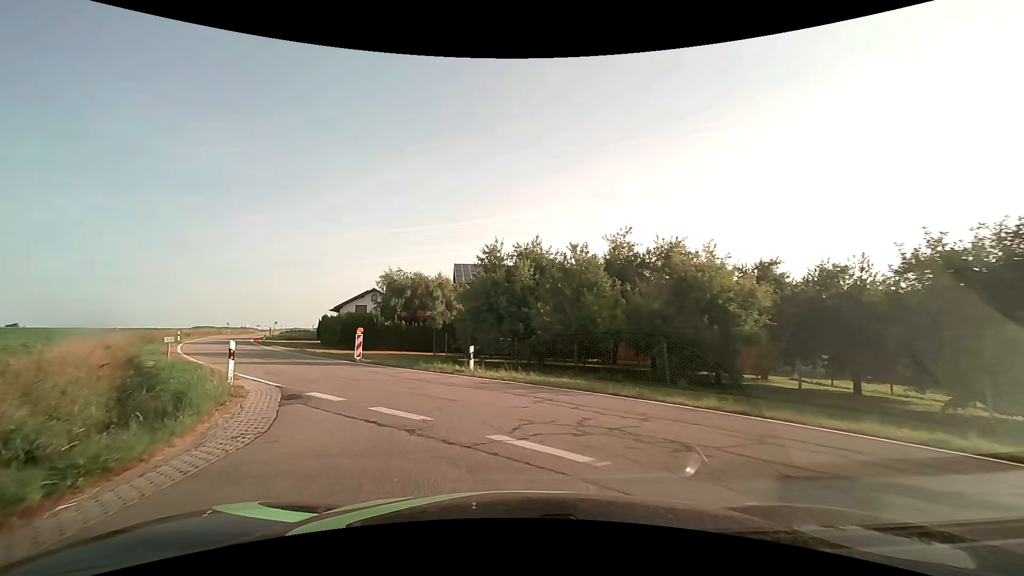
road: tertiary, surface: asphalt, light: Day
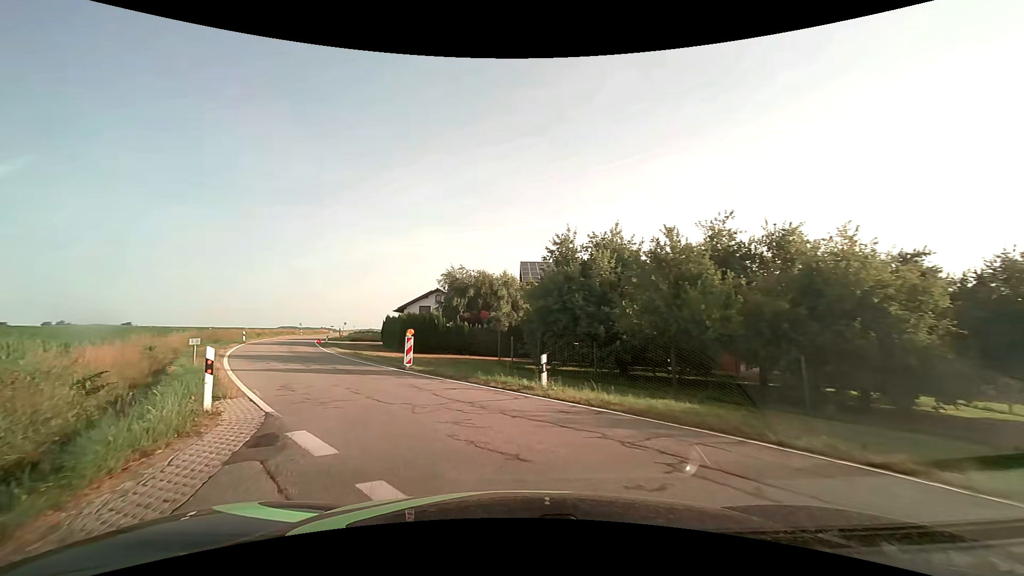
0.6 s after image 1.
(-0.3, +4.2) m; -8°
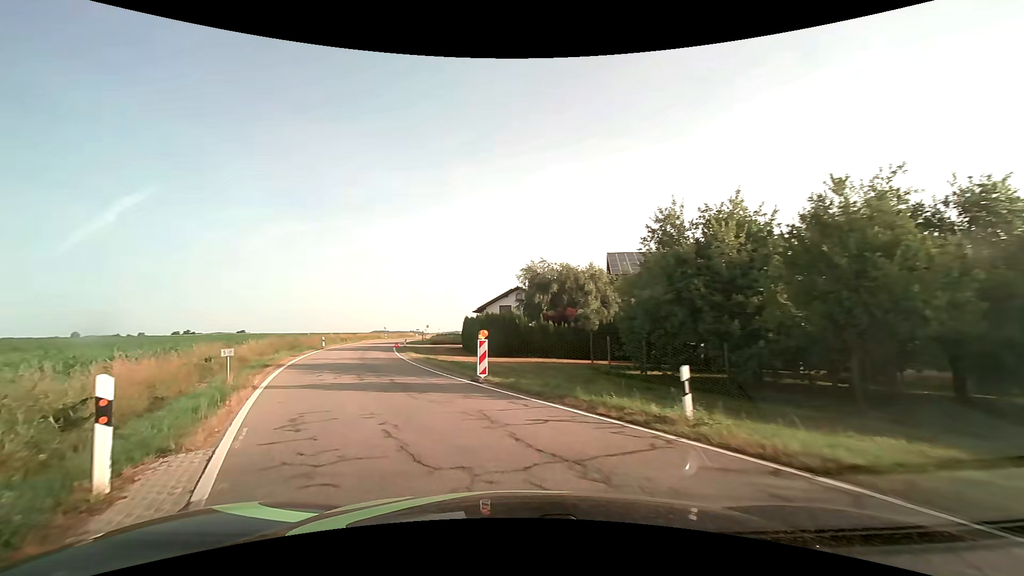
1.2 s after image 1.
(-0.3, +4.6) m; -7°
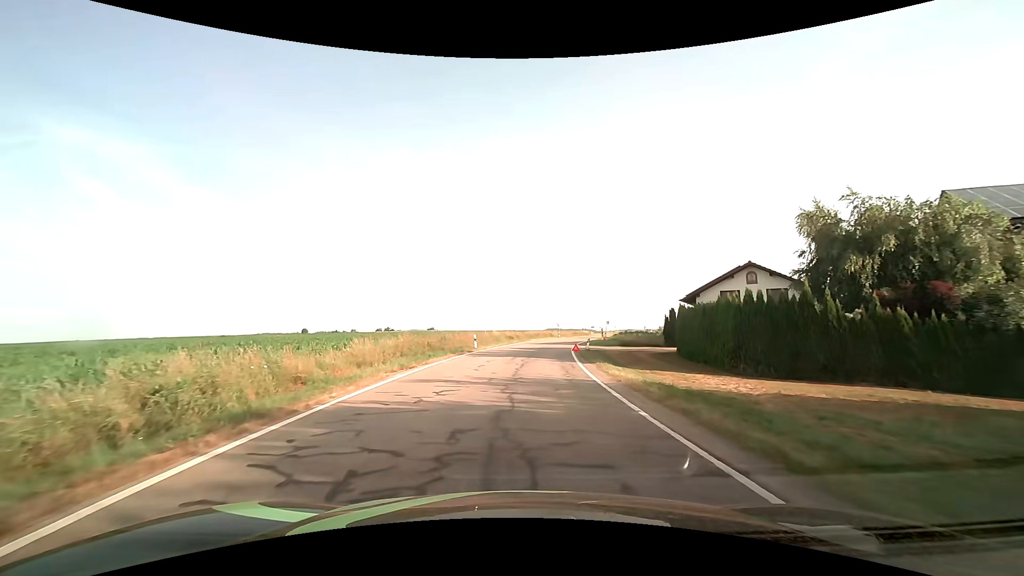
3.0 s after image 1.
(-4.1, +15.9) m; -21°
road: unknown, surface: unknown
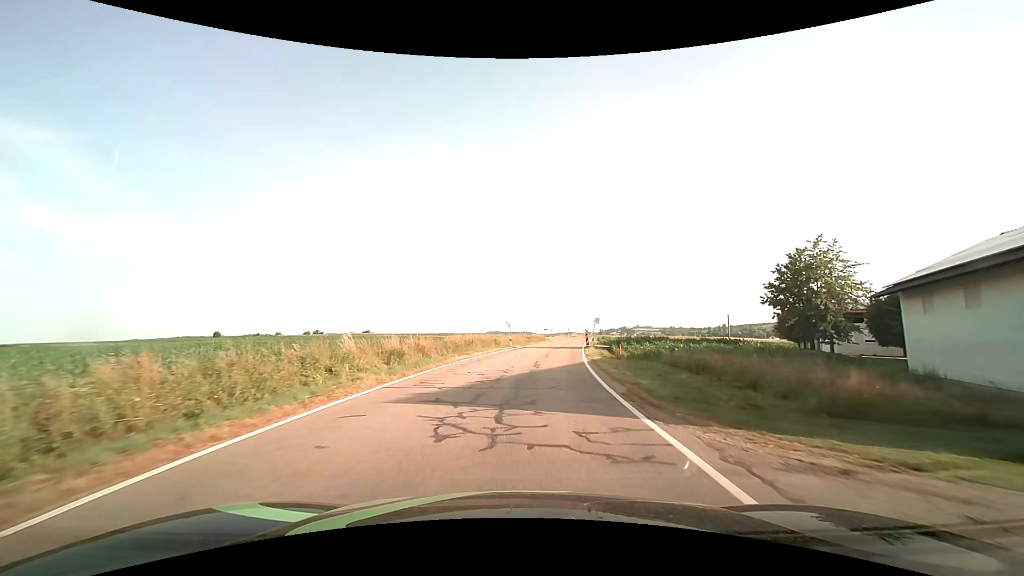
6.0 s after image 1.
(+1.7, +35.9) m; +7°
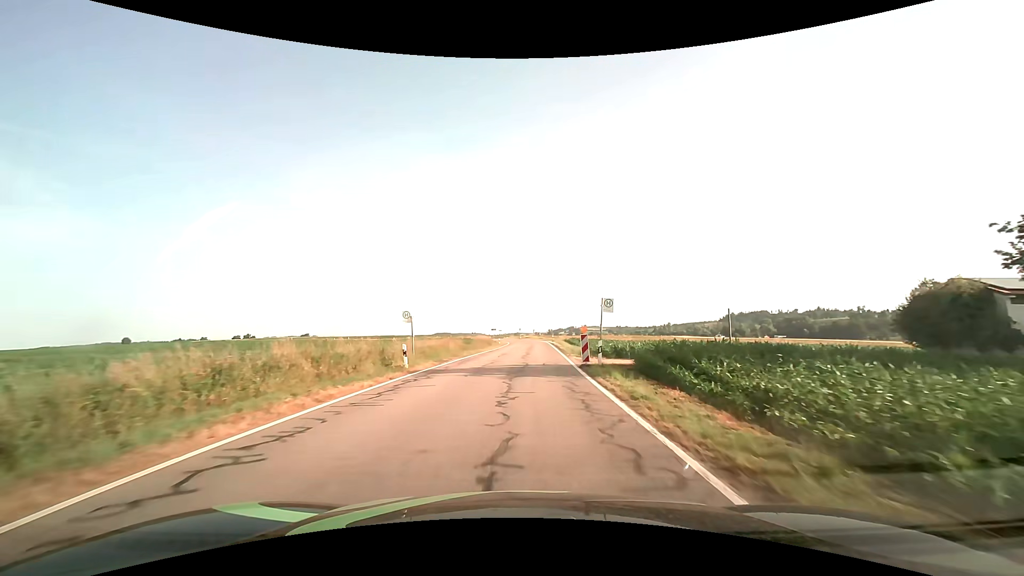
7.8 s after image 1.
(+1.5, +26.1) m; +6°
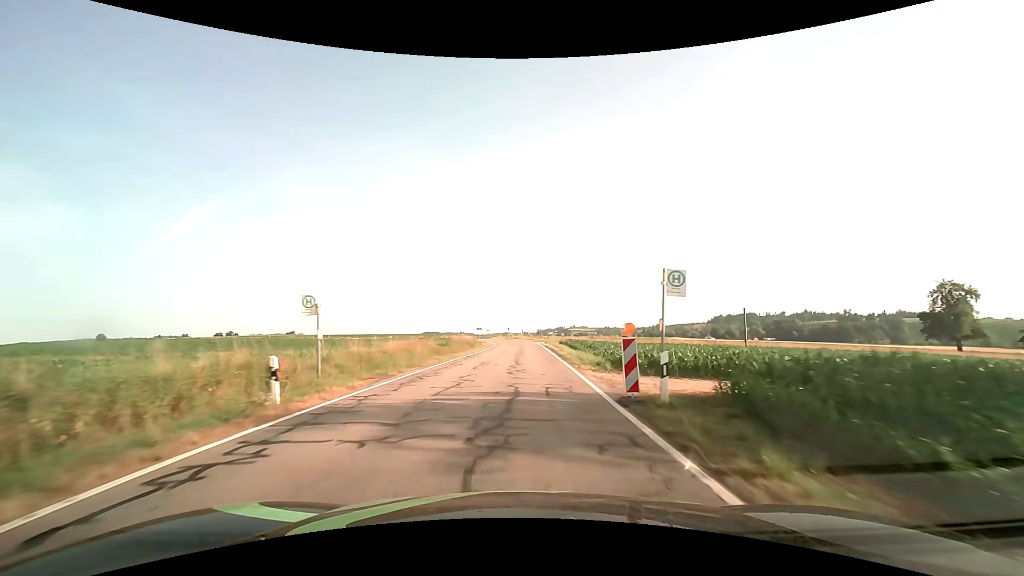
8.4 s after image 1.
(+0.1, +9.4) m; +1°
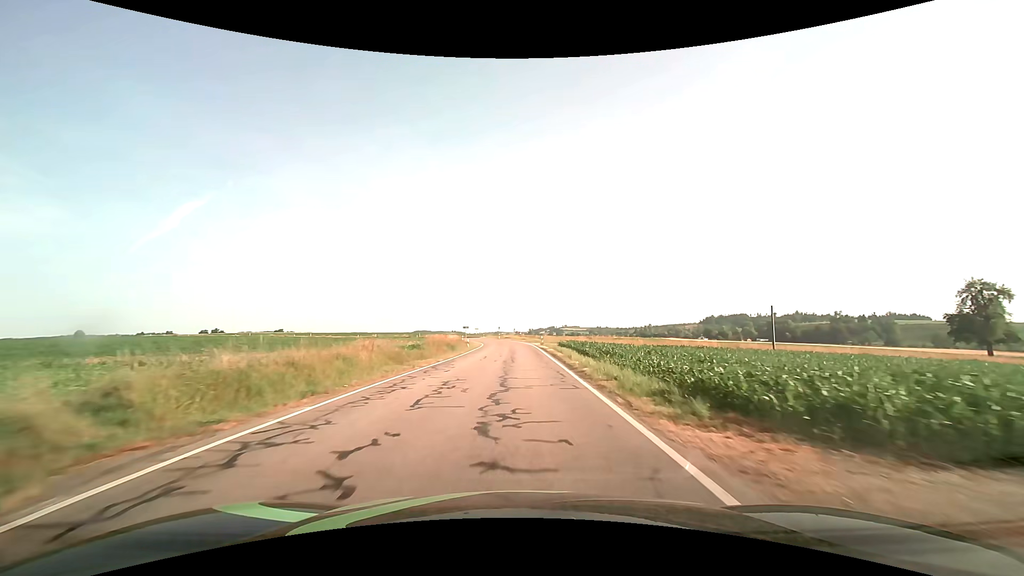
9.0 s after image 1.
(+0.1, +9.8) m; +1°
(0, +10) (0, +20) (0, +30) (0, +40) (0, +50) (0, +60) (-1, +70) (-2, +80) (-3, +90) (-5, +100) m
